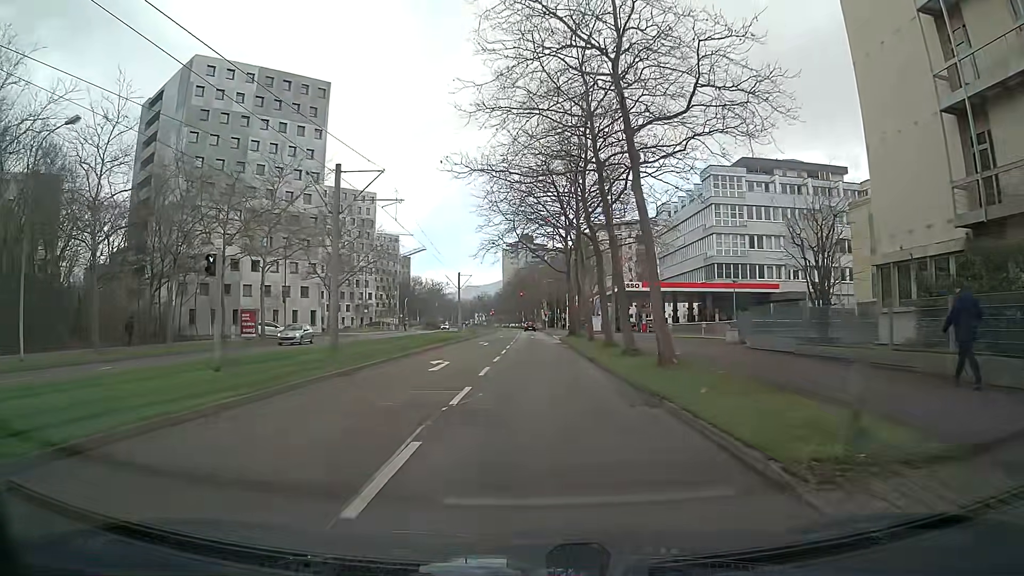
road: tertiary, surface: asphalt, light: Day
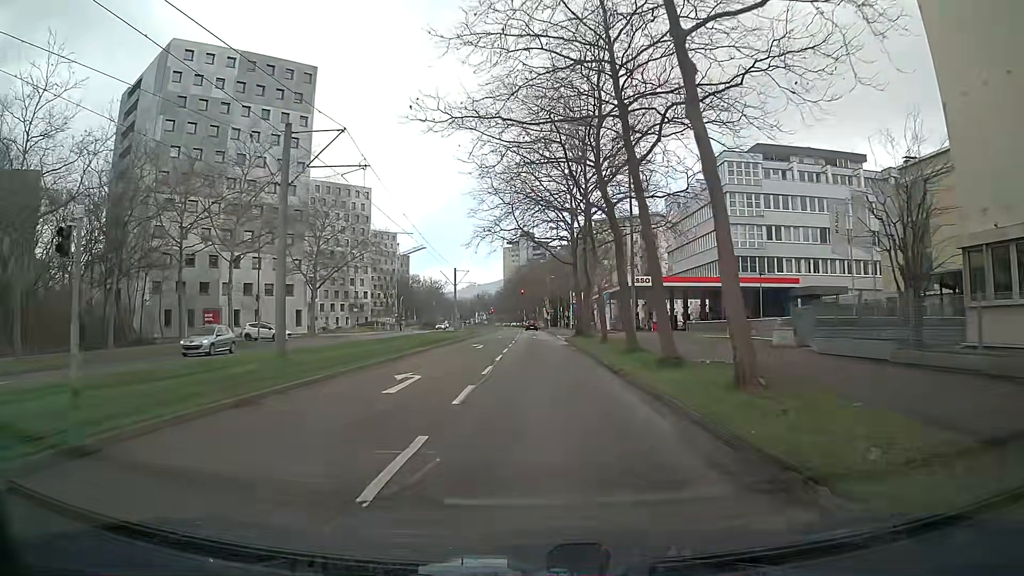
(0.0, +6.0) m; 0°
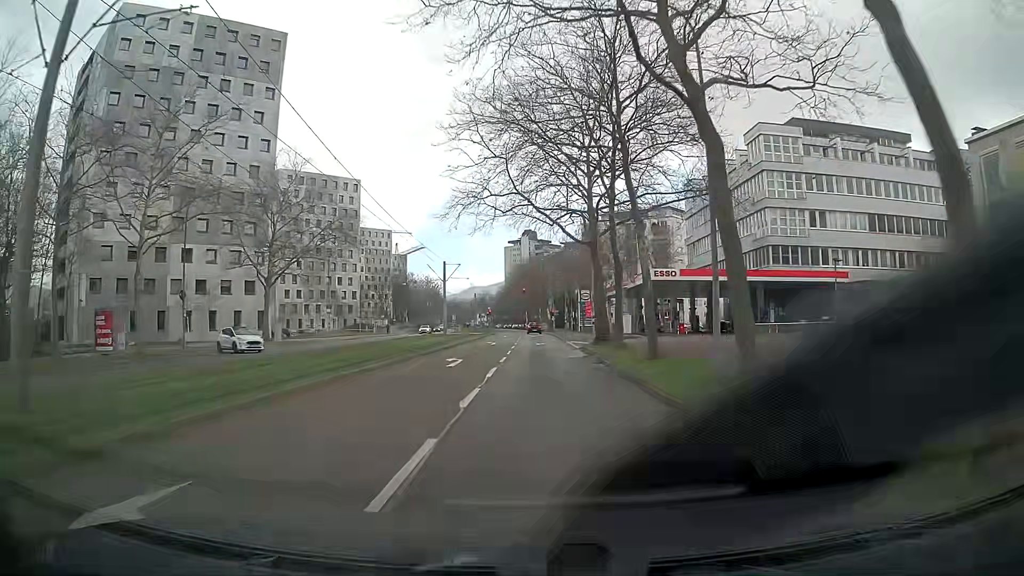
(0.0, +11.9) m; 0°
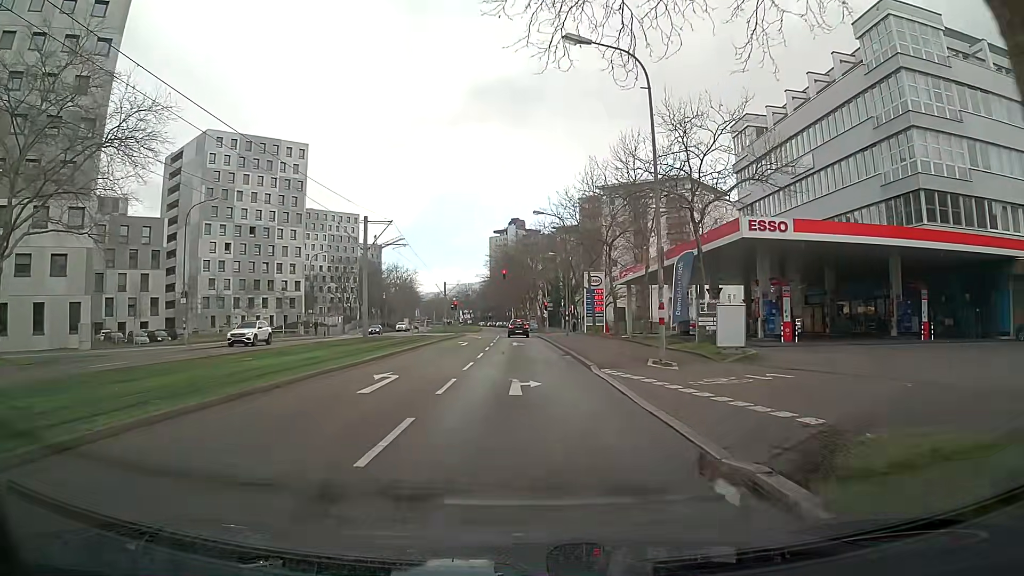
(-0.2, +28.3) m; 0°
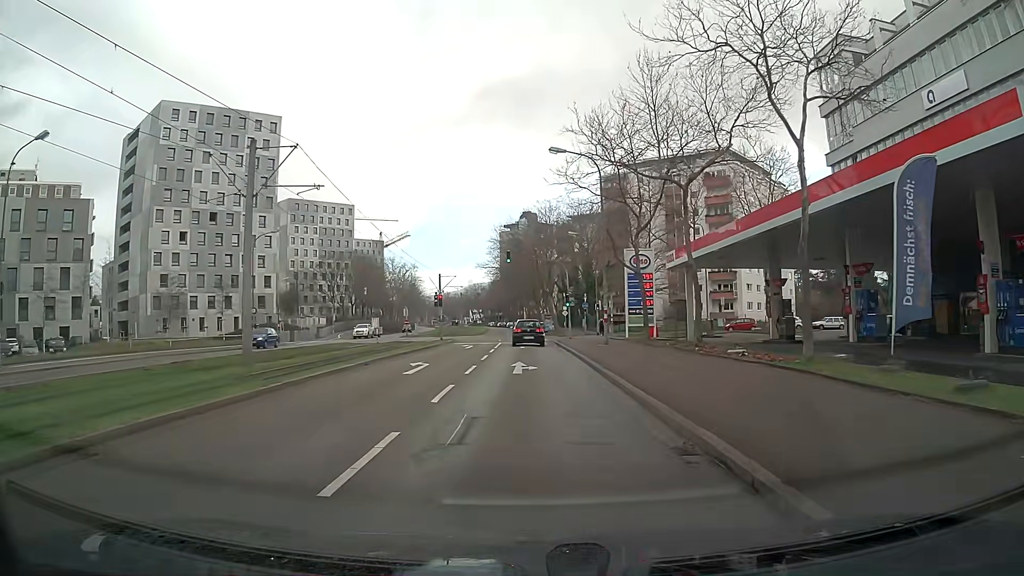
(0.0, +18.7) m; 0°
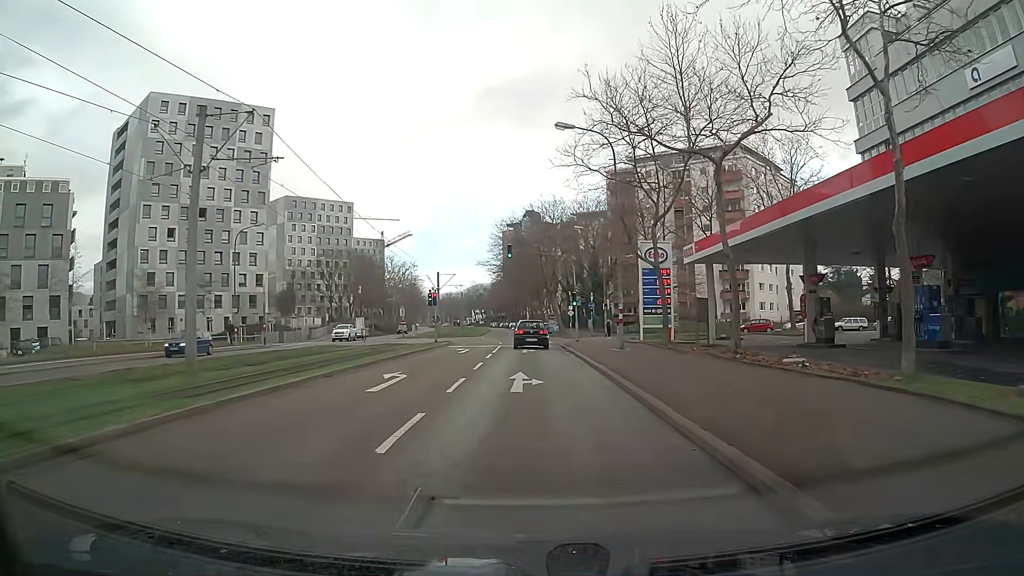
(0.0, +4.2) m; -1°
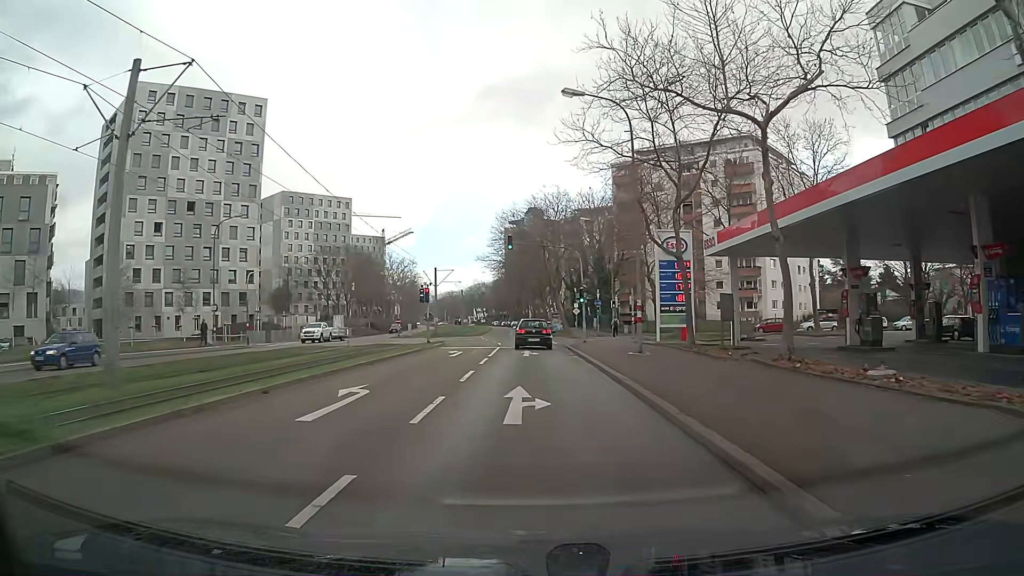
(0.0, +4.1) m; 0°
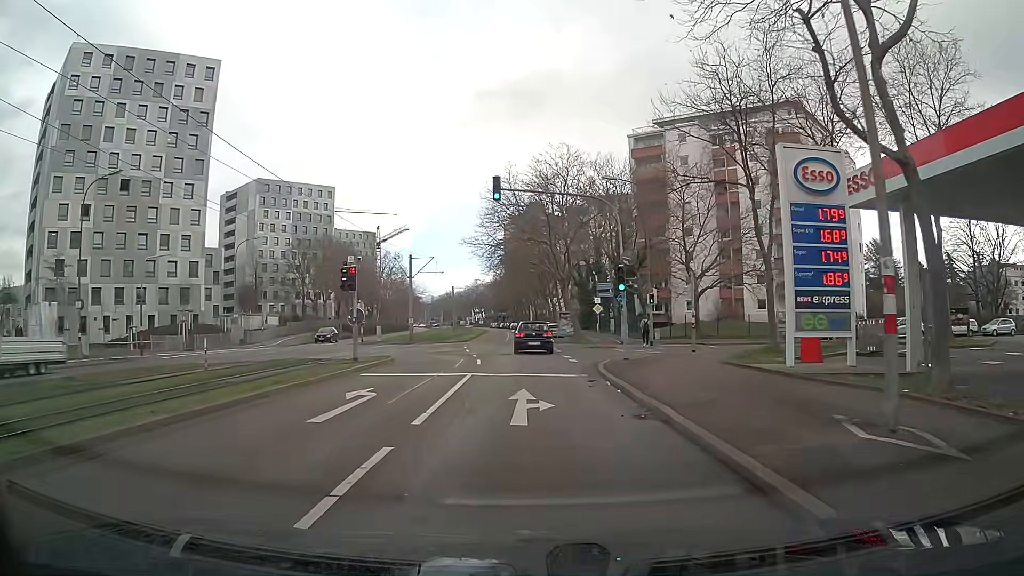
(+0.1, +16.5) m; 0°
(0, +10) (0, +20) (0, +30) (0, +40) (-1, +50) (-1, +60) (-1, +70) (-1, +80) (-2, +90) (-2, +100) m
